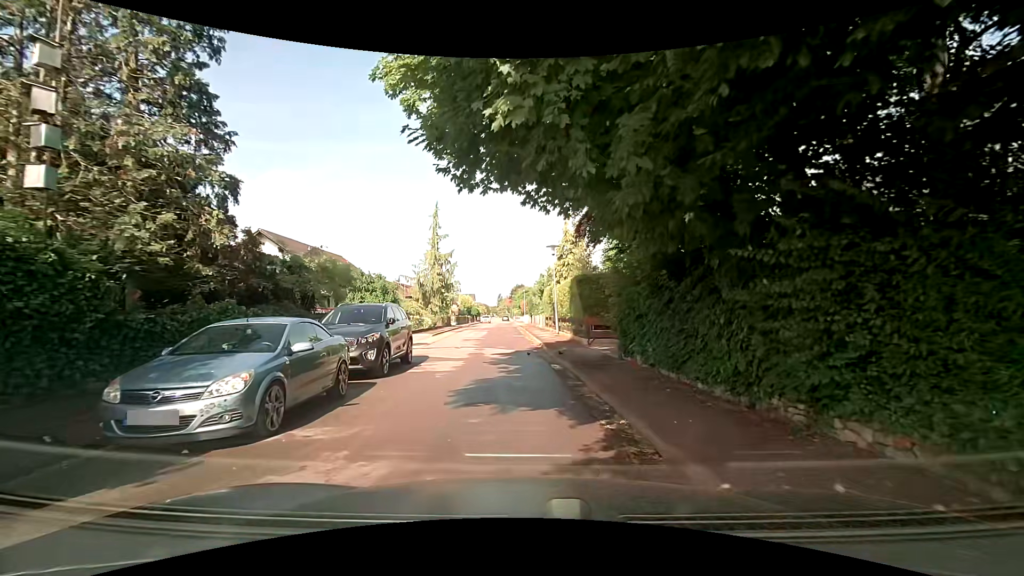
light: Day
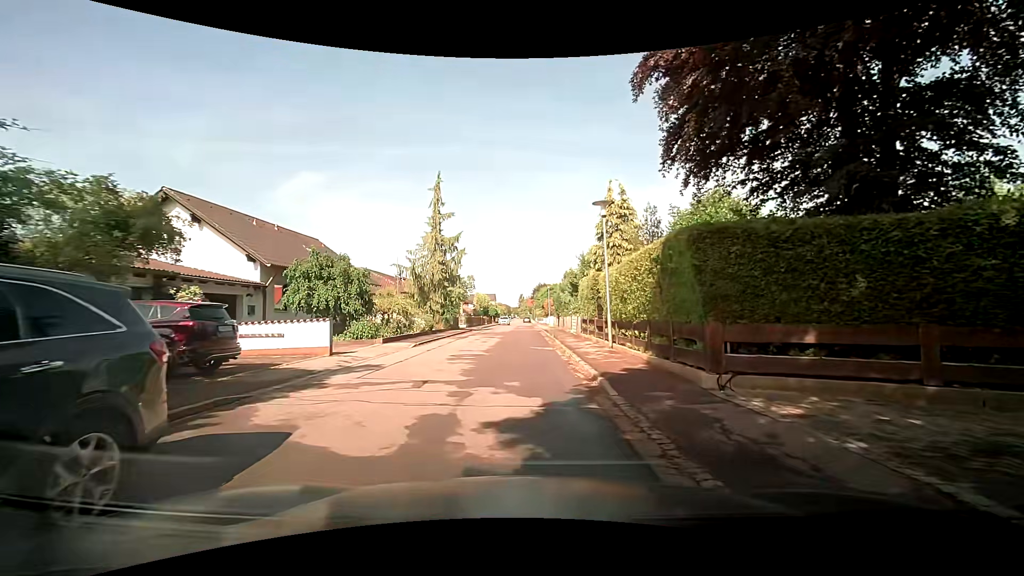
(-0.5, +11.0) m; -4°
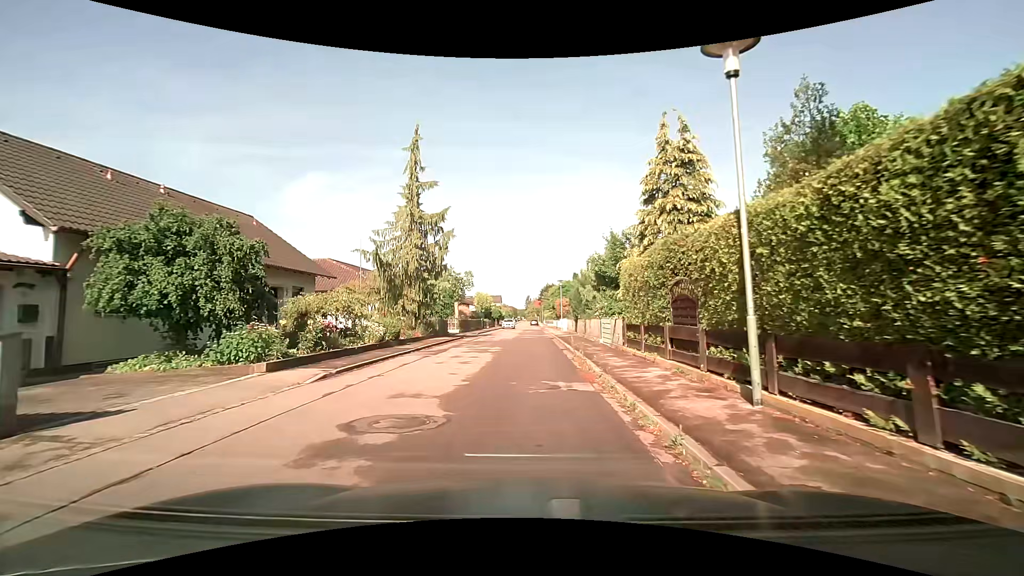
(+0.2, +10.2) m; -2°
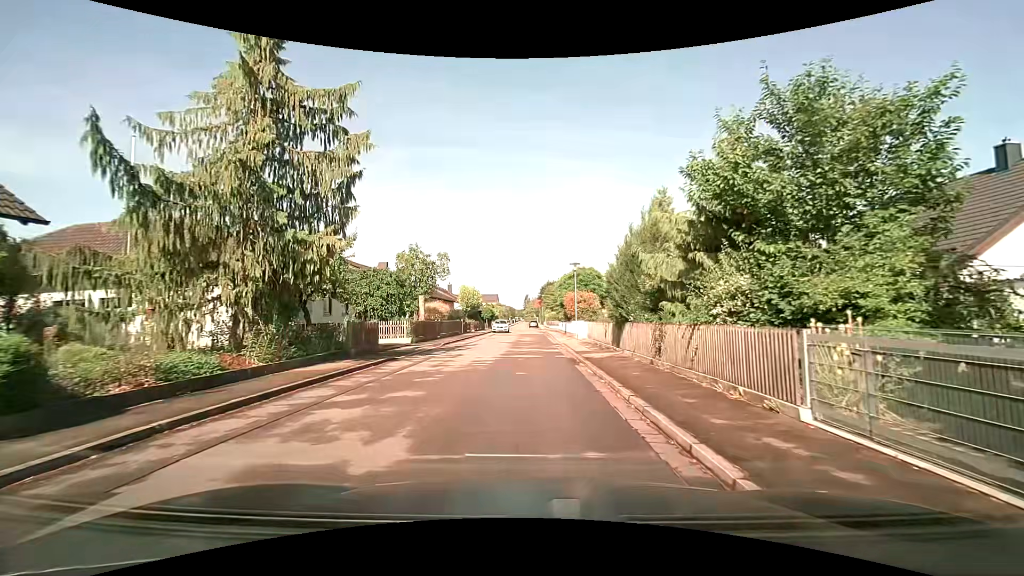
(+0.6, +16.6) m; +2°
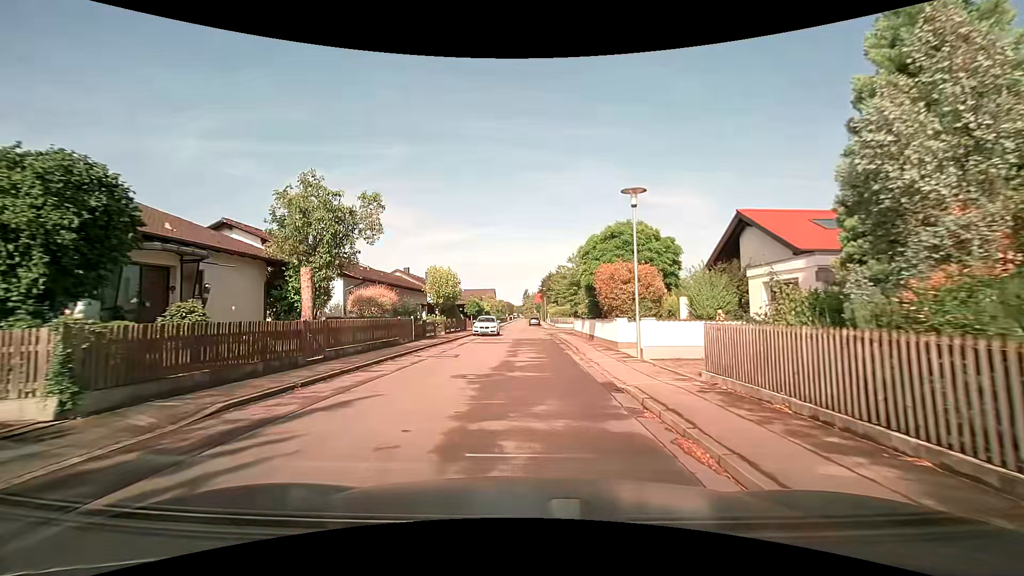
(-0.1, +18.8) m; 0°
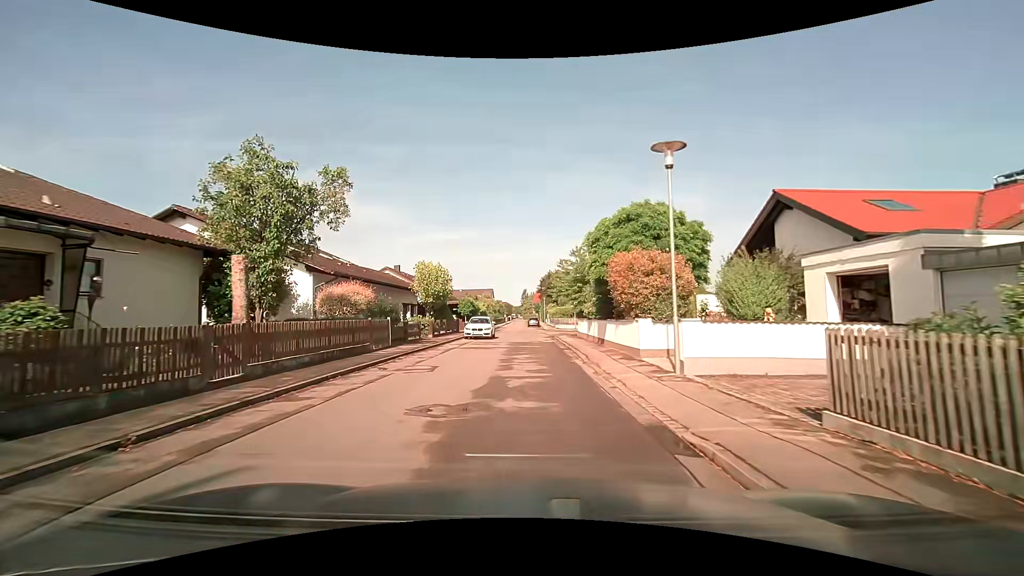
(0.0, +4.0) m; -1°
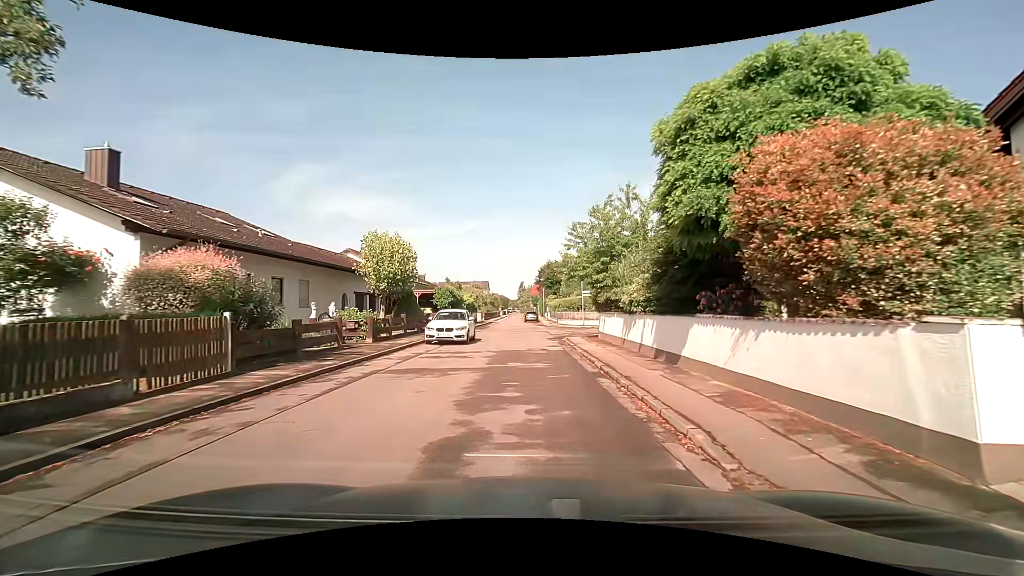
(+0.2, +11.0) m; +1°
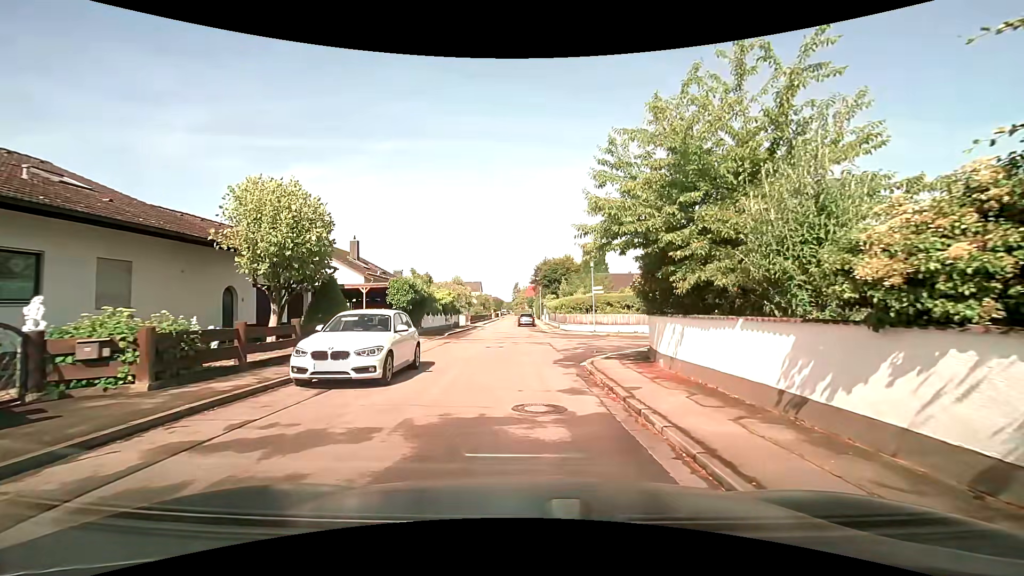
(0.0, +10.8) m; 0°
(0, +10) (+1, +20) (+8, +26) (+18, +26) (+28, +24) (+37, +21) (+47, +19) (+57, +16) (+67, +14) (+76, +12) m
